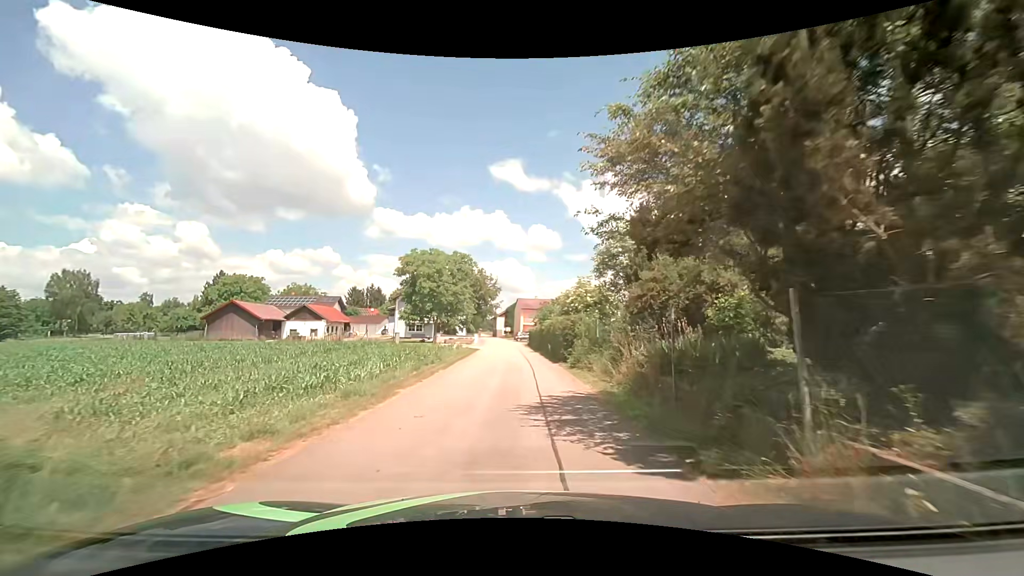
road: unclassified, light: Day
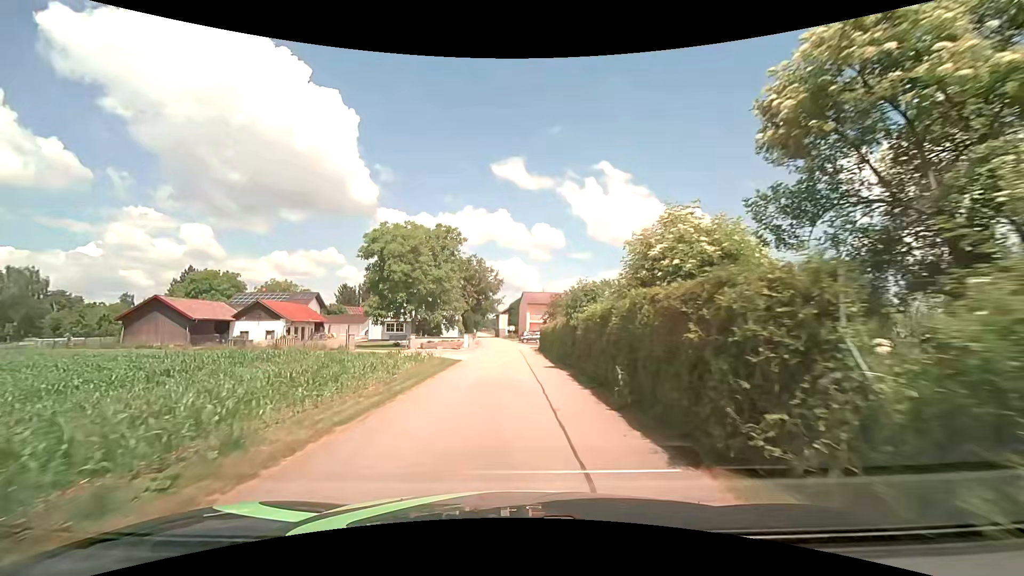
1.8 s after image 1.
(0.0, +15.9) m; 0°
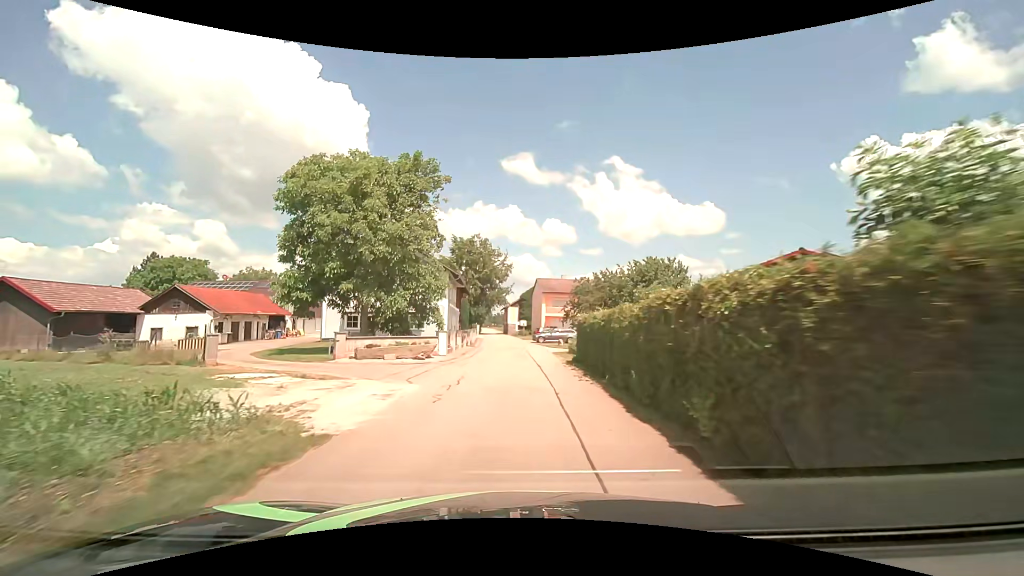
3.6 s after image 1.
(-0.2, +17.9) m; -1°
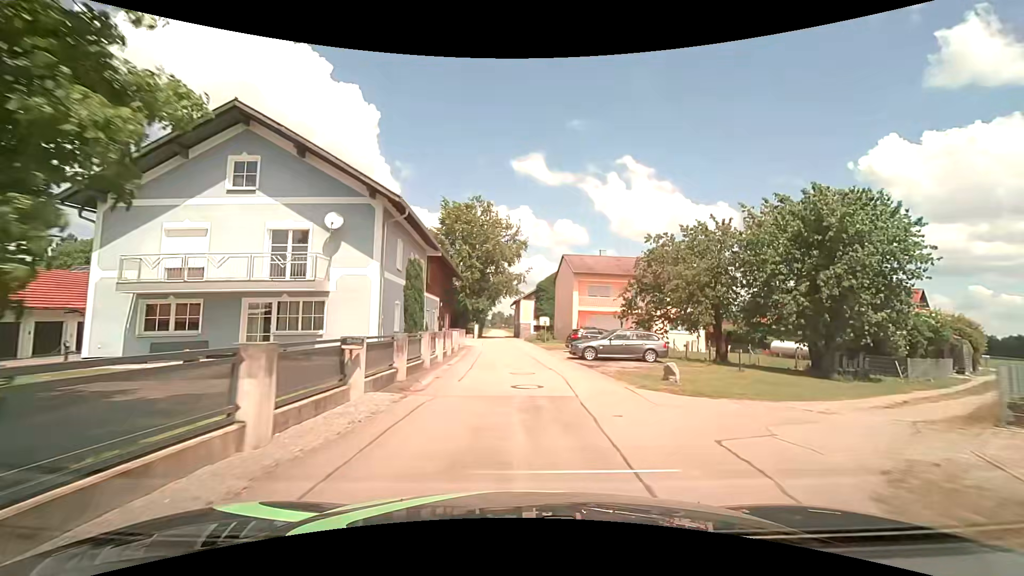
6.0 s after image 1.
(-0.4, +25.0) m; -2°
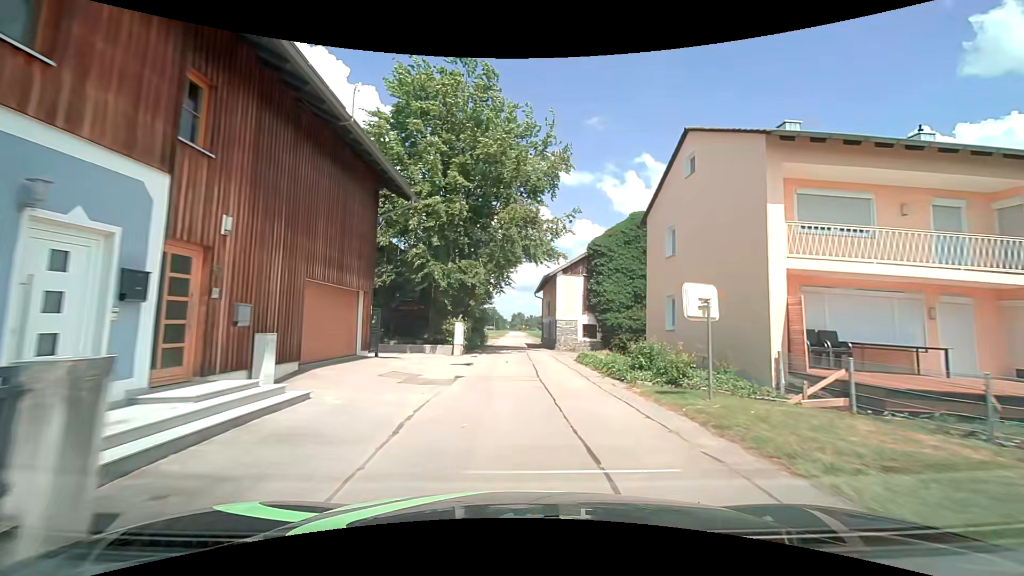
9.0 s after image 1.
(-0.7, +31.7) m; -2°
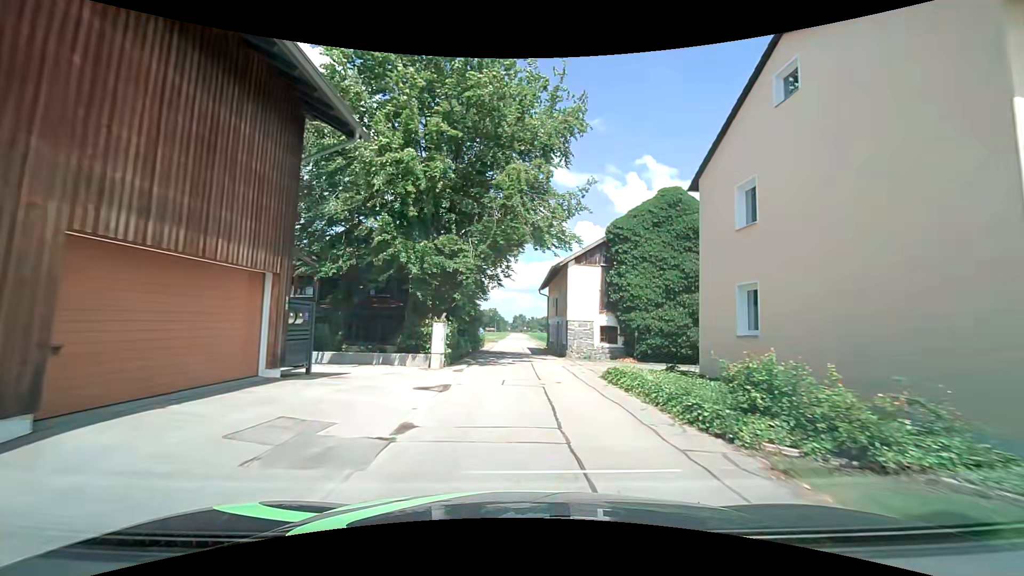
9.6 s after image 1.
(0.0, +6.4) m; 0°
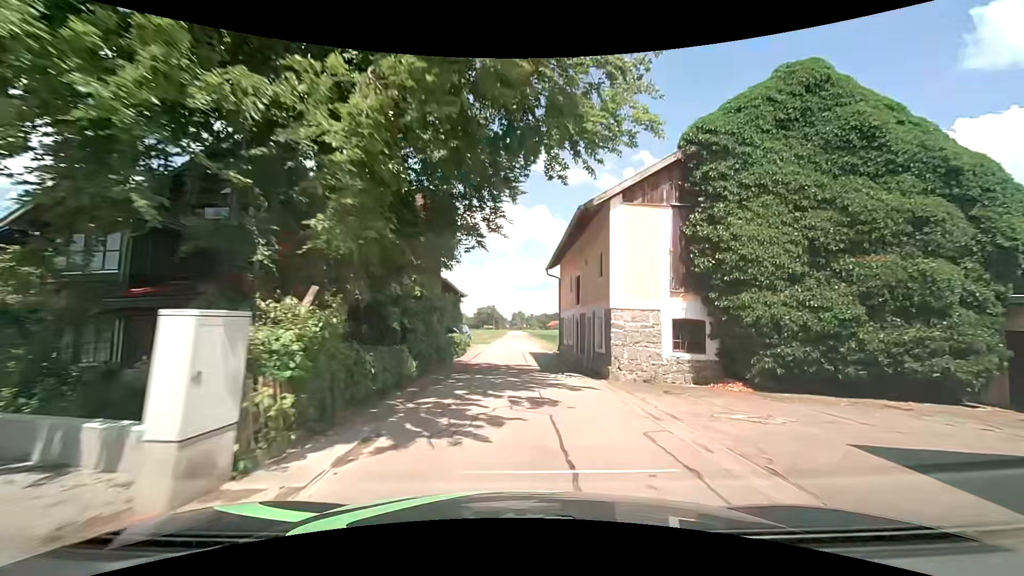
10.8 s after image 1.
(0.0, +12.6) m; 0°
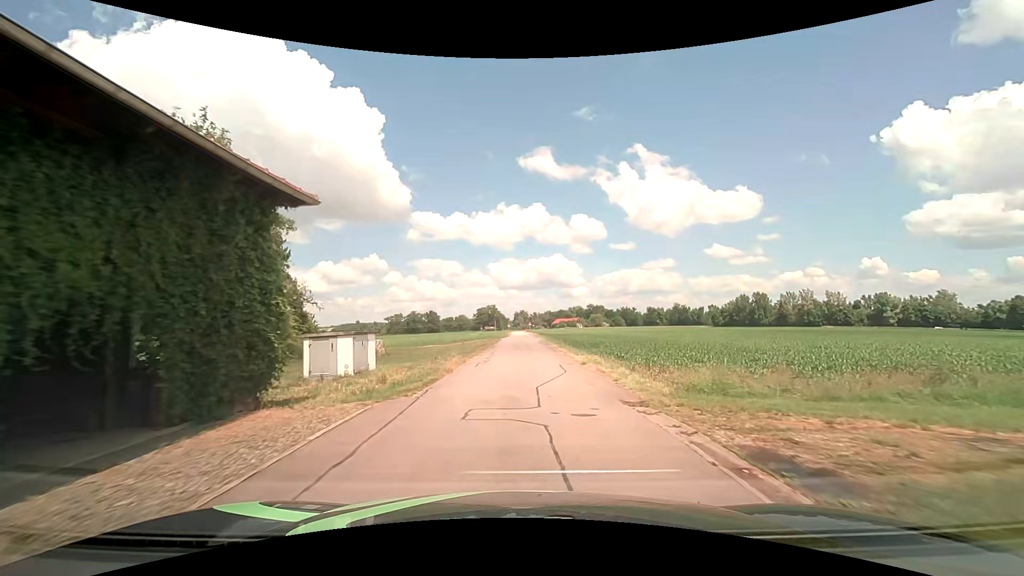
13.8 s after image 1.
(-0.2, +31.6) m; 0°
(0, +10) (0, +20) (0, +30) (0, +40) (0, +50) (0, +60) (0, +70) (0, +80) (0, +90) (0, +100) m
